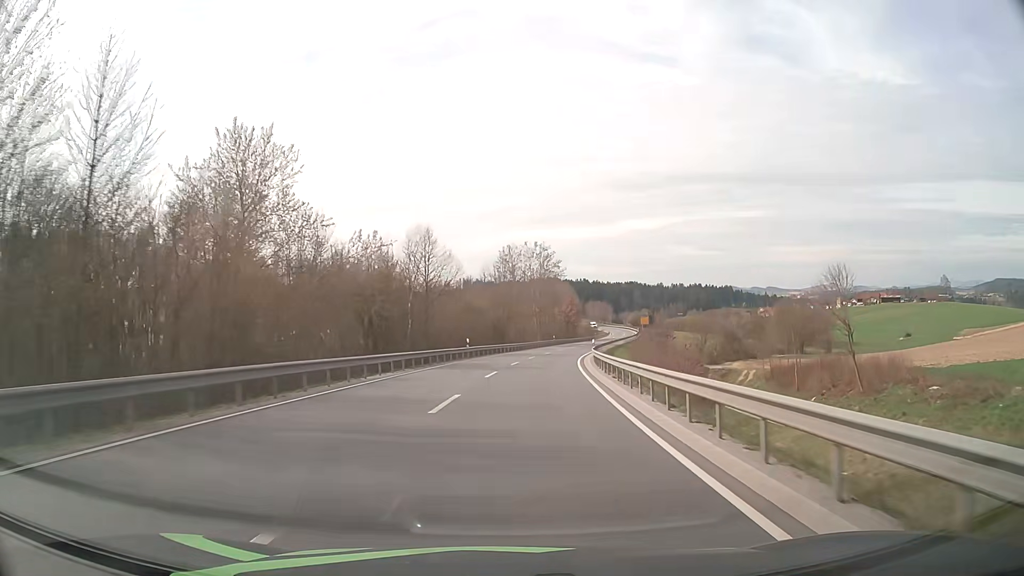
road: secondary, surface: asphalt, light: Day
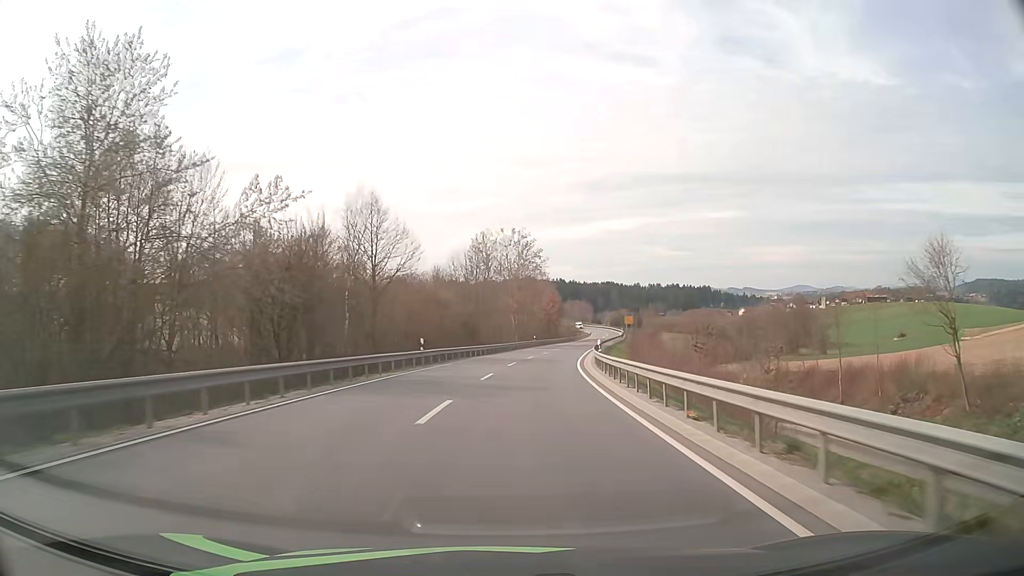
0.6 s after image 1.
(+0.2, +13.5) m; +2°
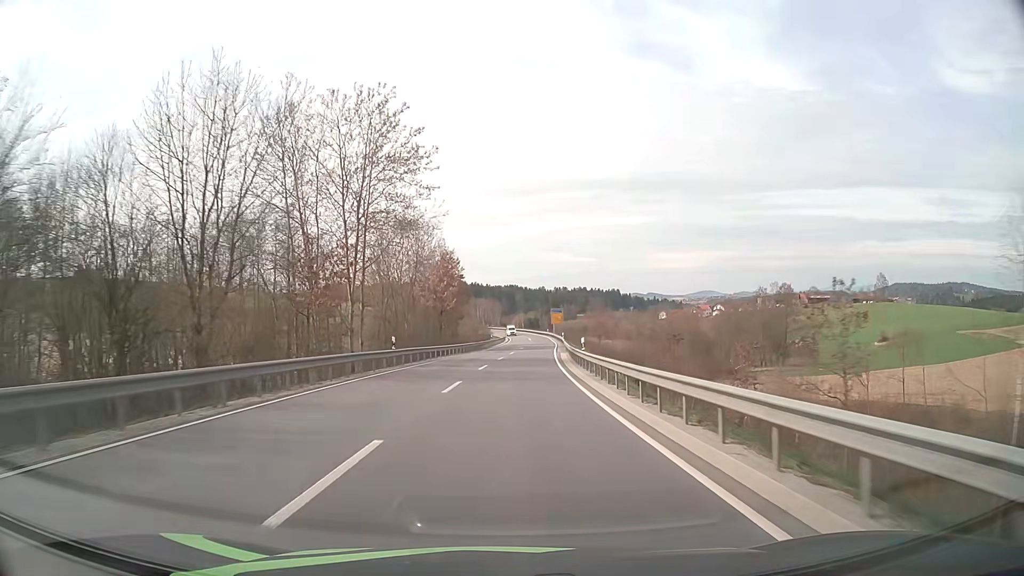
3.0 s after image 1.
(+4.4, +53.8) m; +9°
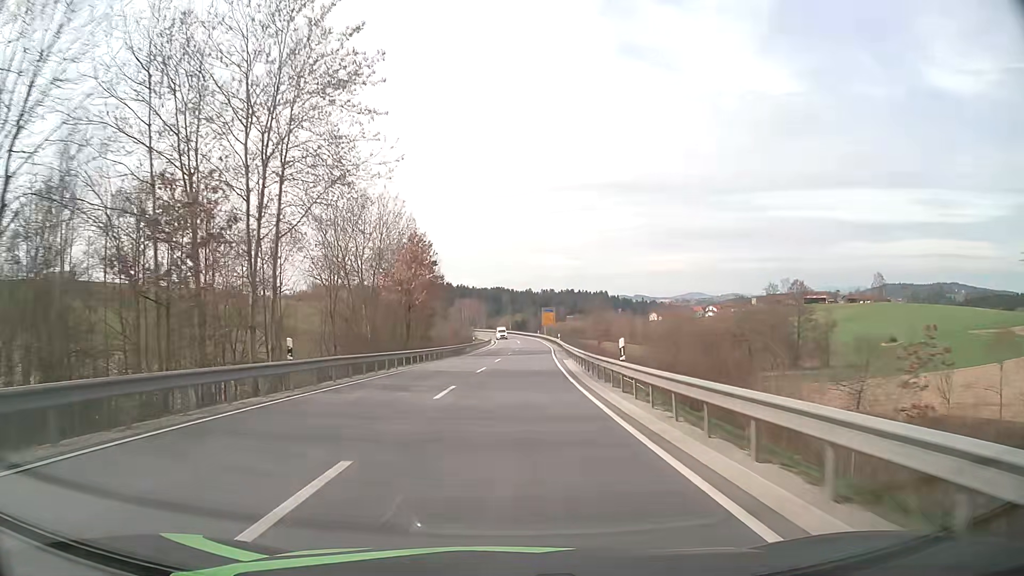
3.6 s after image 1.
(+0.1, +13.5) m; +1°
(0, +10) (0, +20) (+1, +30) (+1, +40) (+1, +50) (+2, +60) (+3, +70) (+3, +80) (+3, +90) (+3, +100) m
